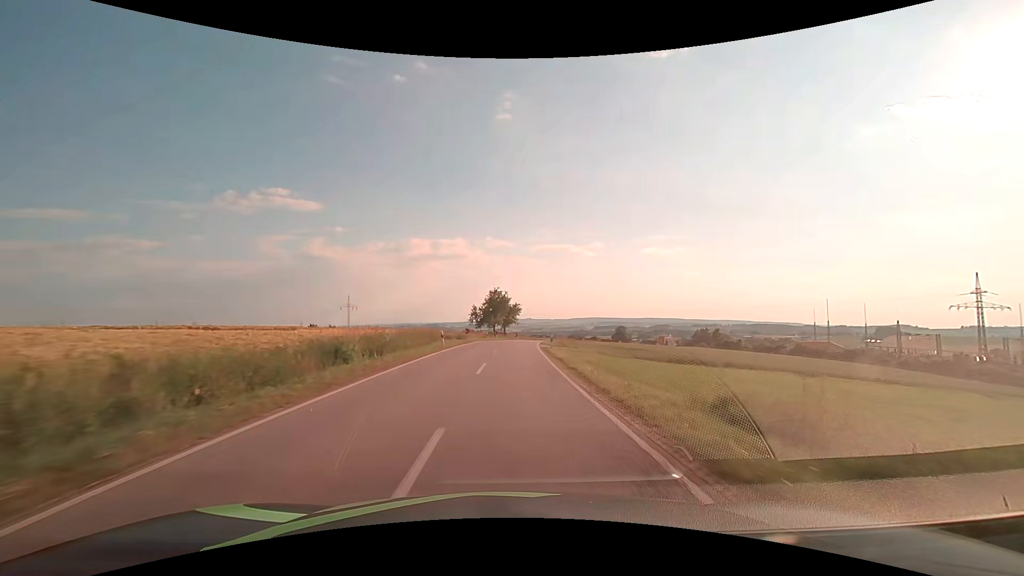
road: secondary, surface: asphalt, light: Day
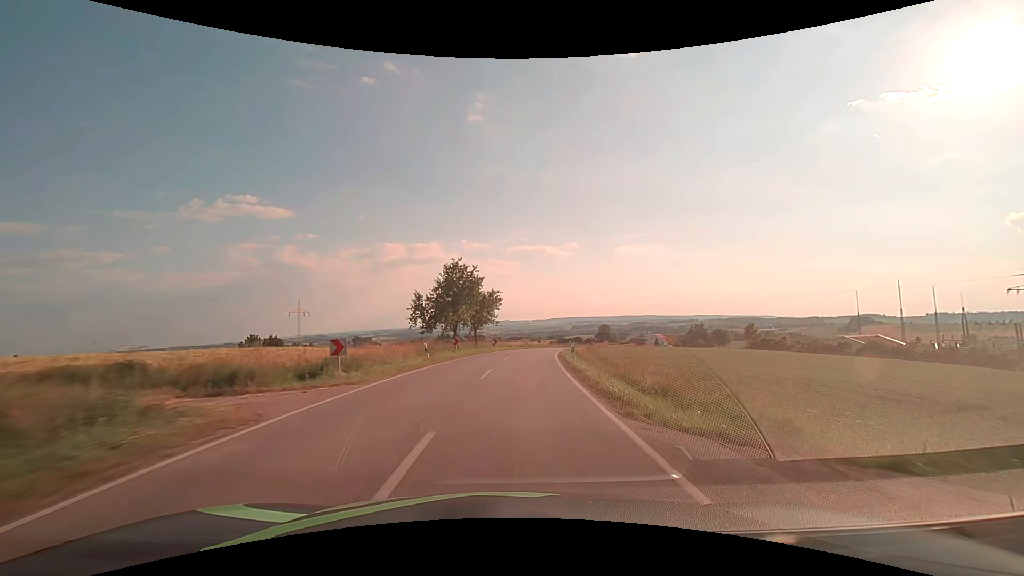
(+0.6, +35.2) m; +3°
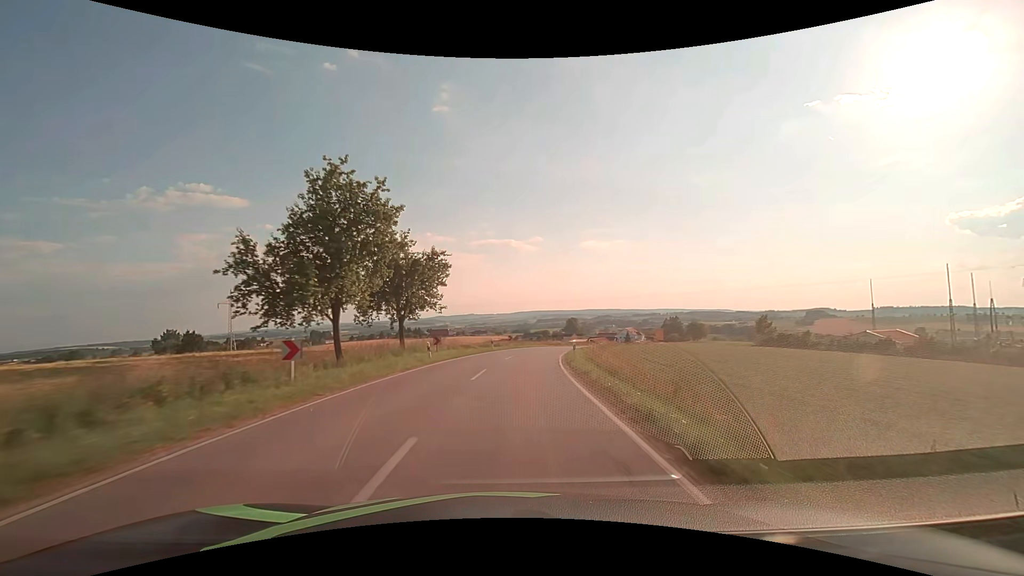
(+0.7, +24.0) m; +4°
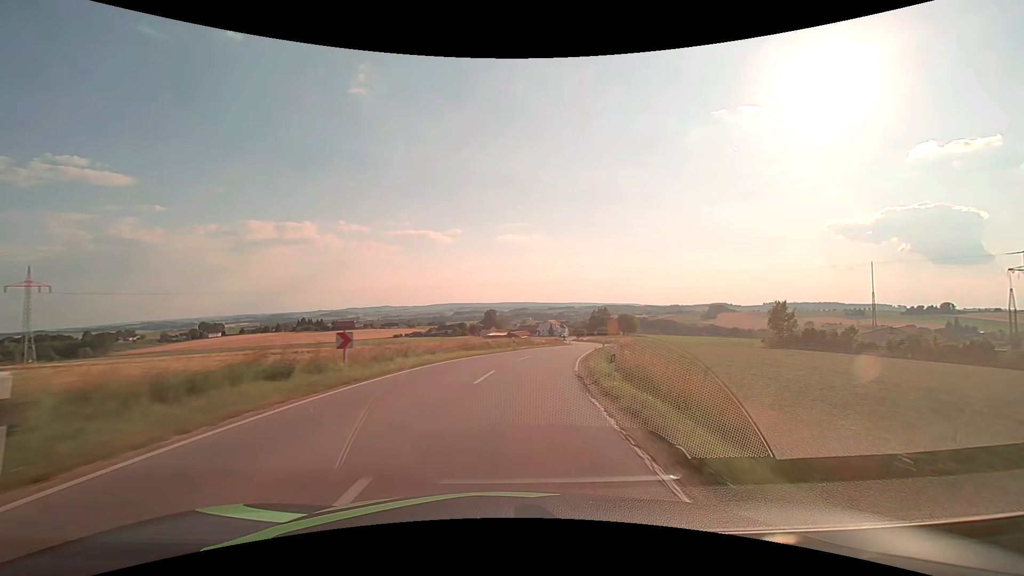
(+2.6, +36.6) m; +9°
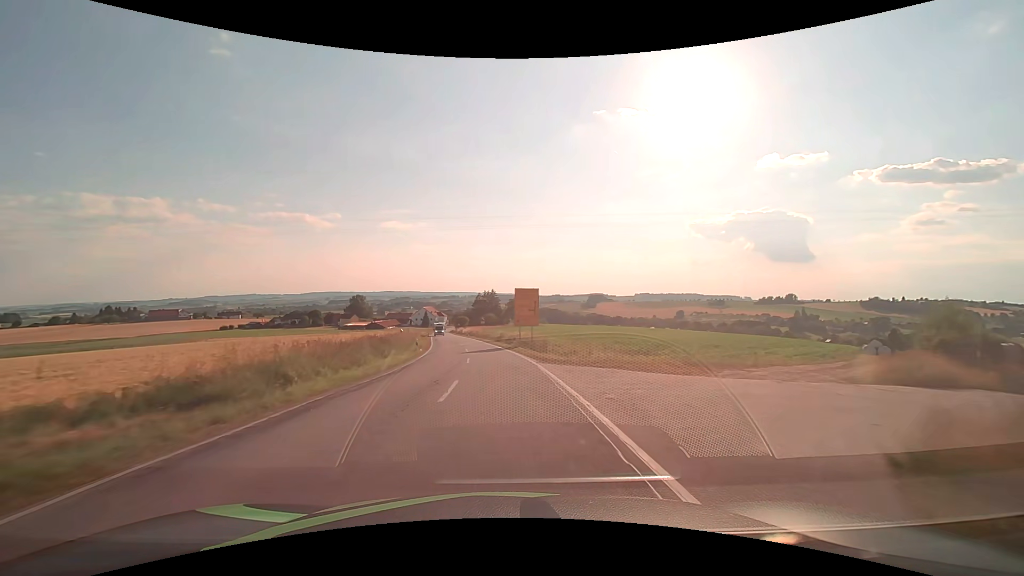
(+10.1, +60.7) m; +14°
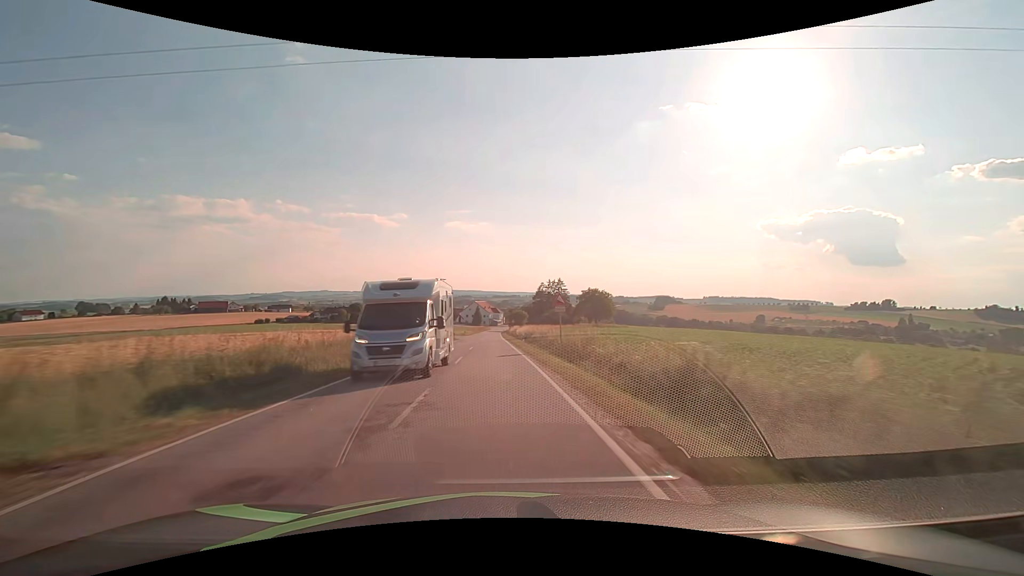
(-3.3, +49.7) m; -7°
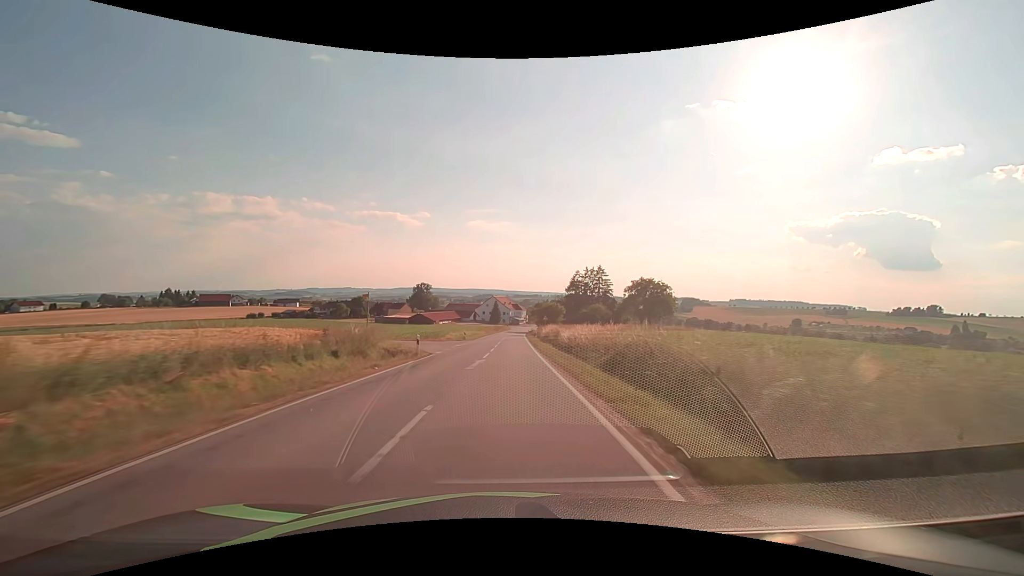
(-1.1, +37.3) m; -3°
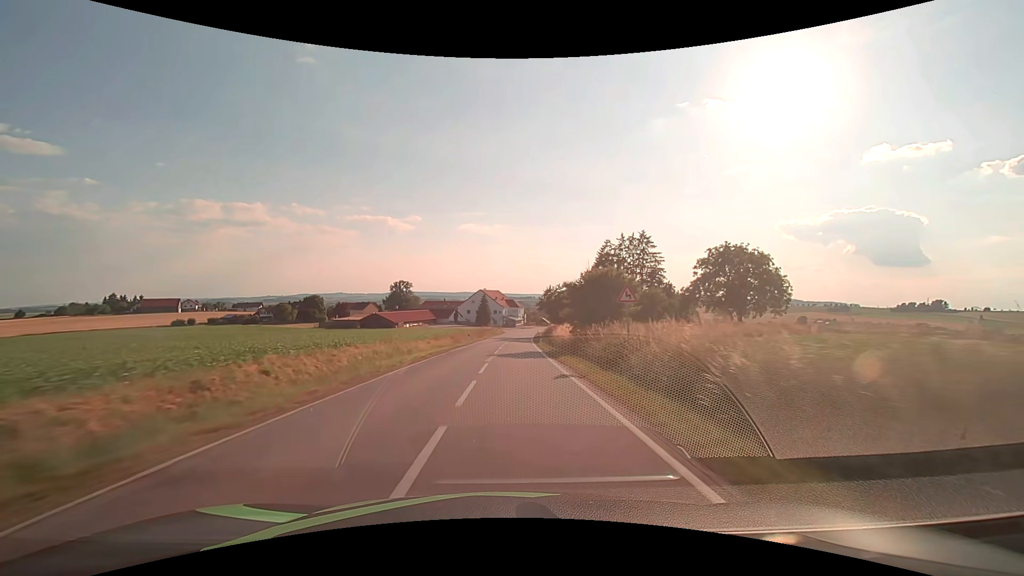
(+0.5, +49.9) m; +1°
(0, +10) (0, +20) (0, +30) (+1, +40) (+1, +50) (+2, +60) (+2, +70) (+3, +80) (+3, +90) (+4, +100) m
